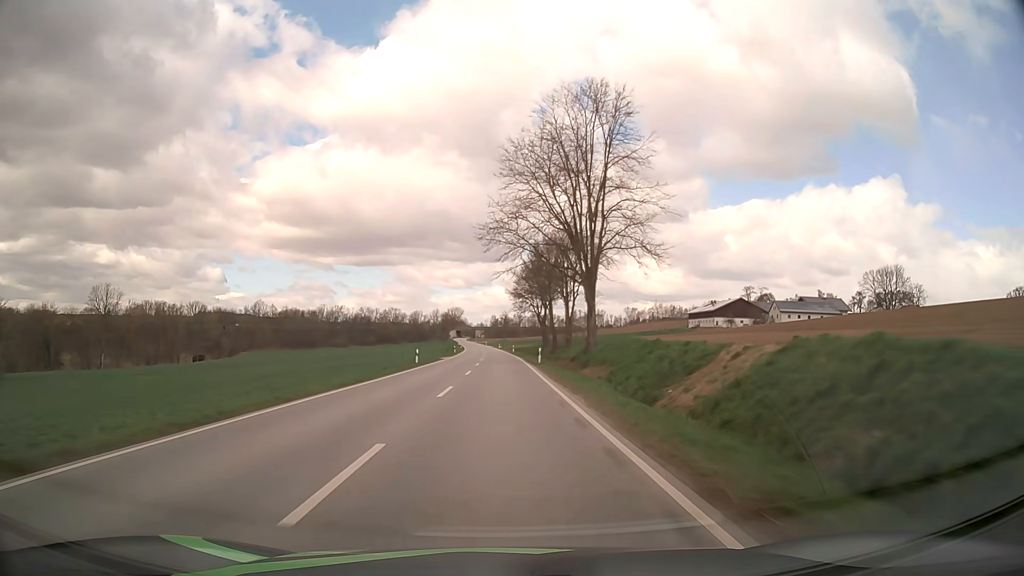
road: secondary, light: Day
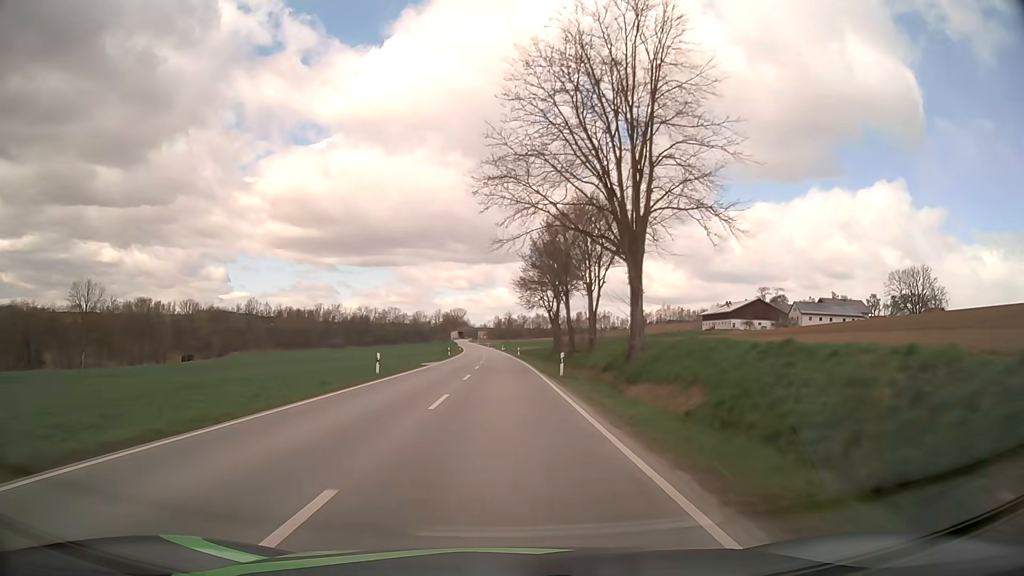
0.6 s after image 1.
(0.0, +14.8) m; 0°
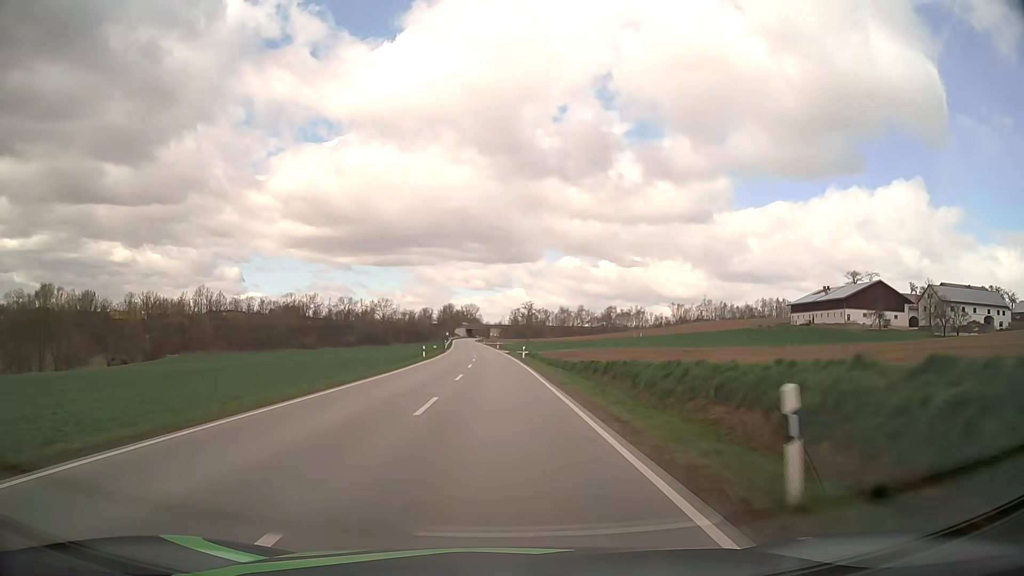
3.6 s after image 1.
(-0.6, +73.8) m; -1°
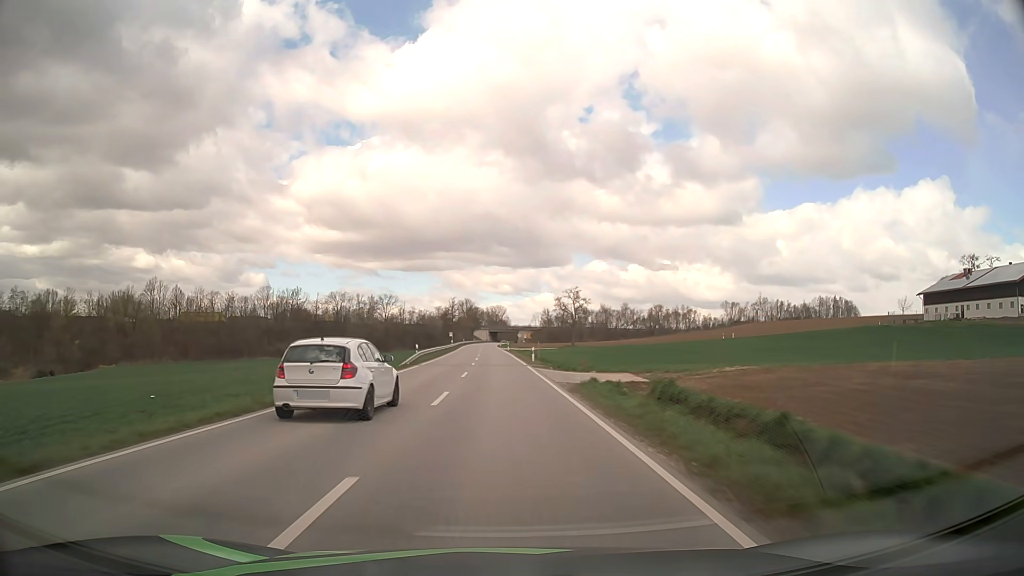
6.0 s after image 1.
(-1.0, +58.1) m; -2°
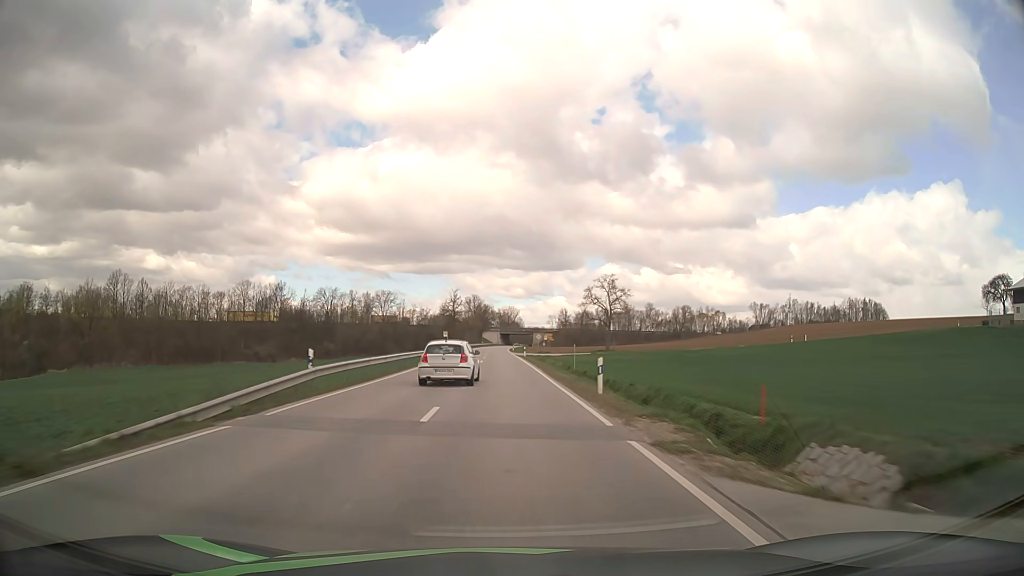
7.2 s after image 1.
(-0.3, +28.7) m; -1°
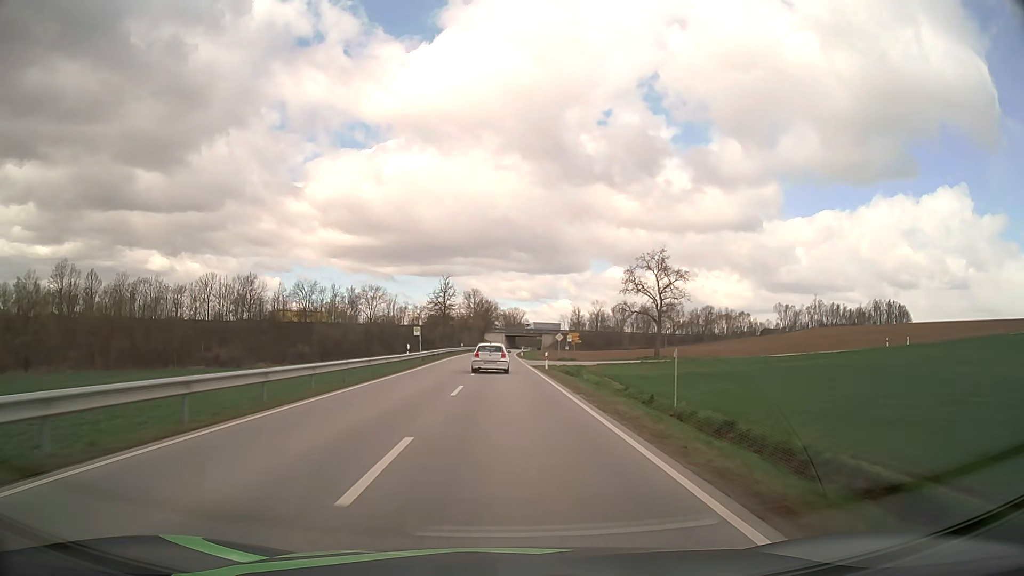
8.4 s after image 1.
(-0.1, +28.5) m; 0°
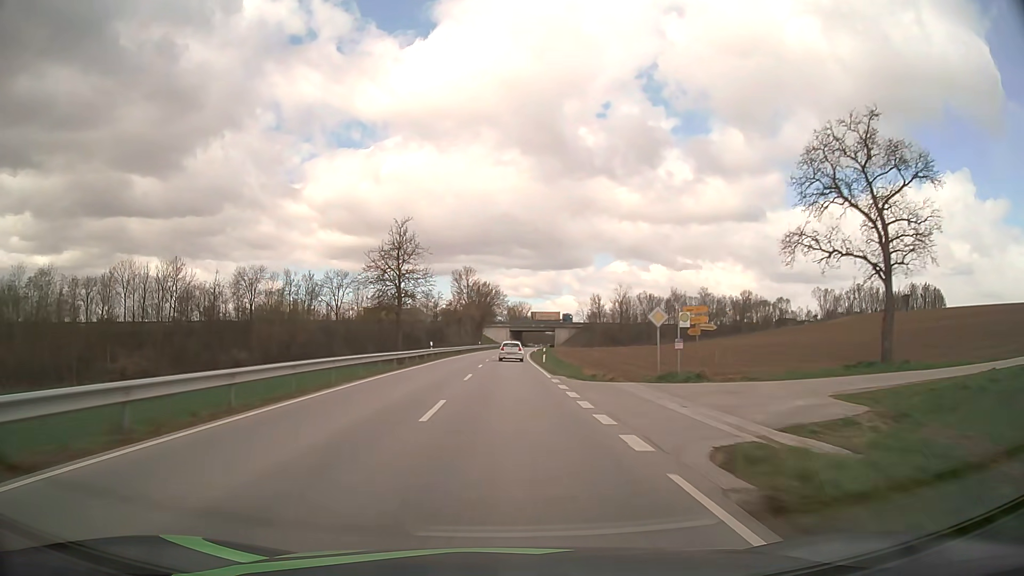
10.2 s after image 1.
(-0.1, +42.4) m; 0°
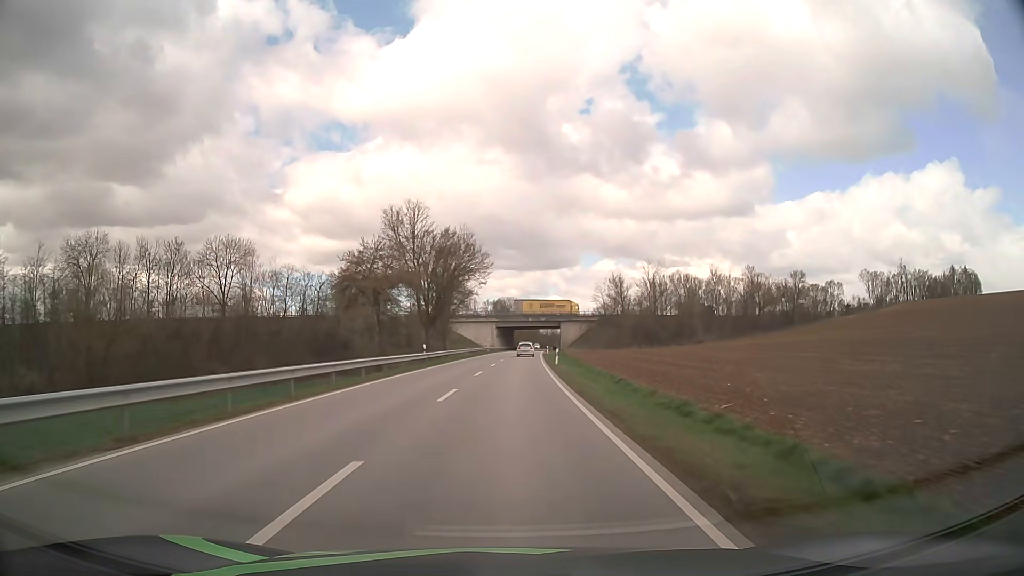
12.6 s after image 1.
(+0.2, +56.0) m; +1°
(0, +10) (0, +20) (0, +30) (+1, +40) (+1, +50) (+1, +60) (+2, +70) (+2, +80) (+3, +90) (+3, +100) m
